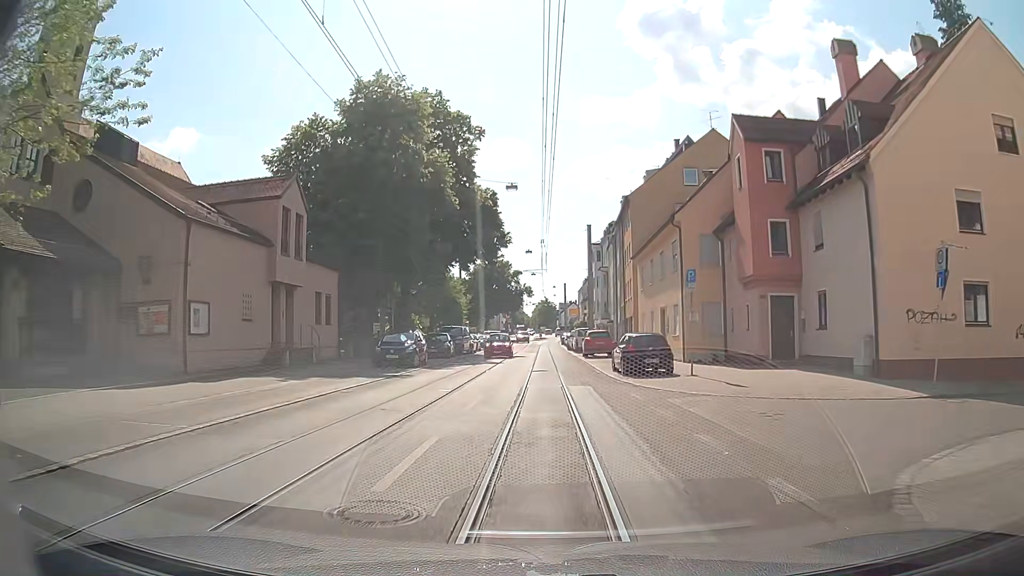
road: tertiary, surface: asphalt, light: Day
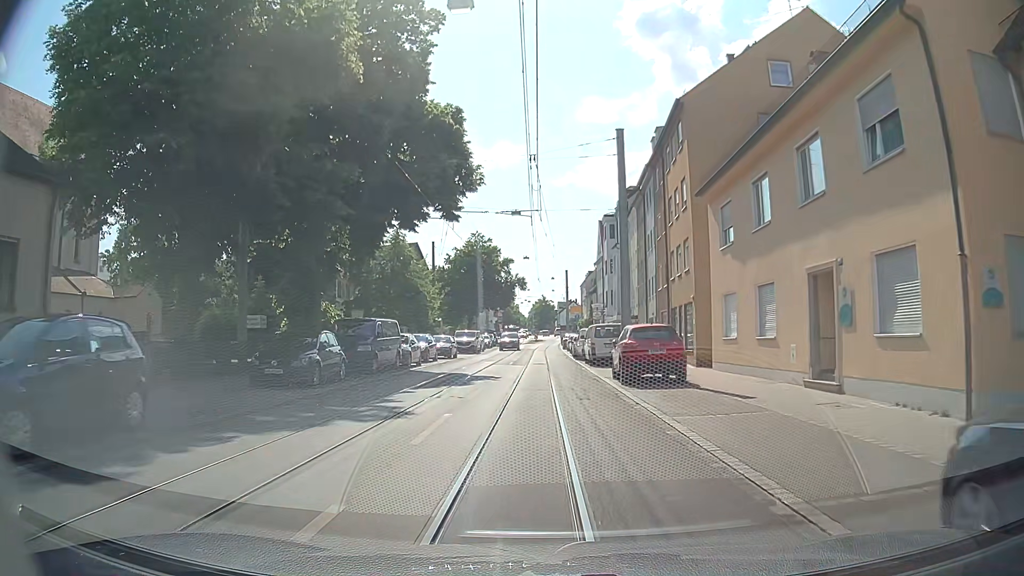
(-0.1, +22.3) m; -1°
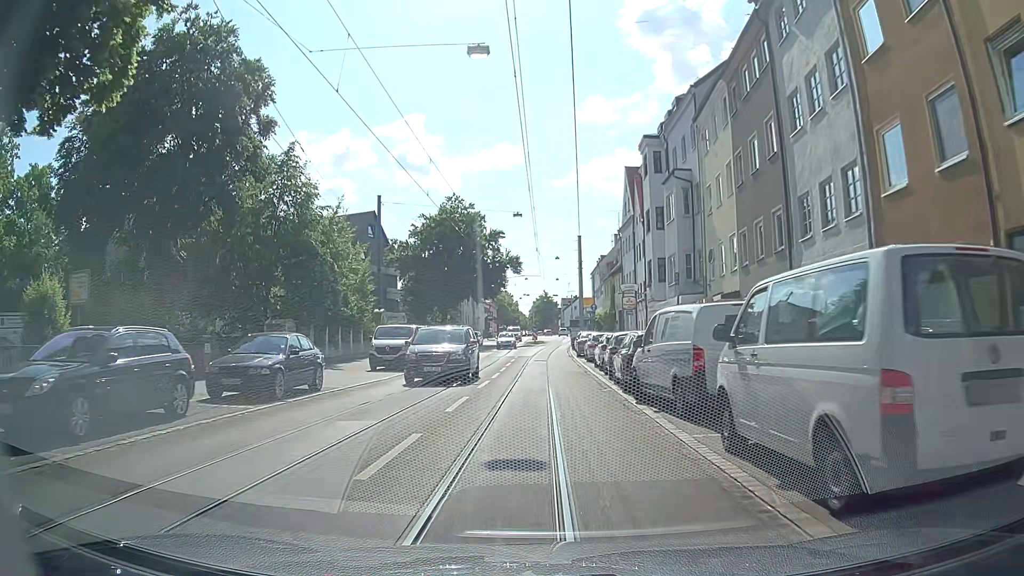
(+0.2, +27.3) m; +1°
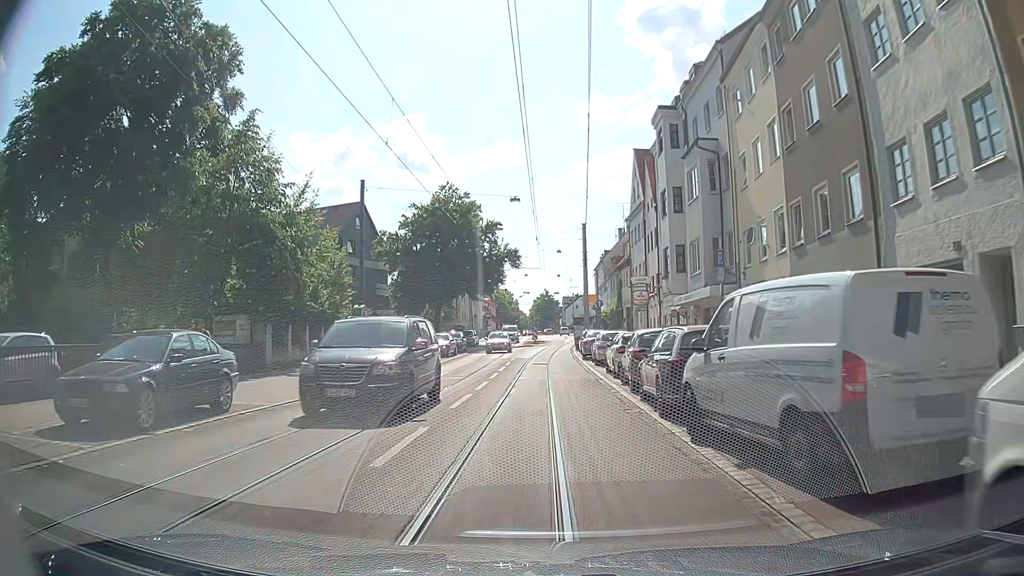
(0.0, +5.3) m; 0°
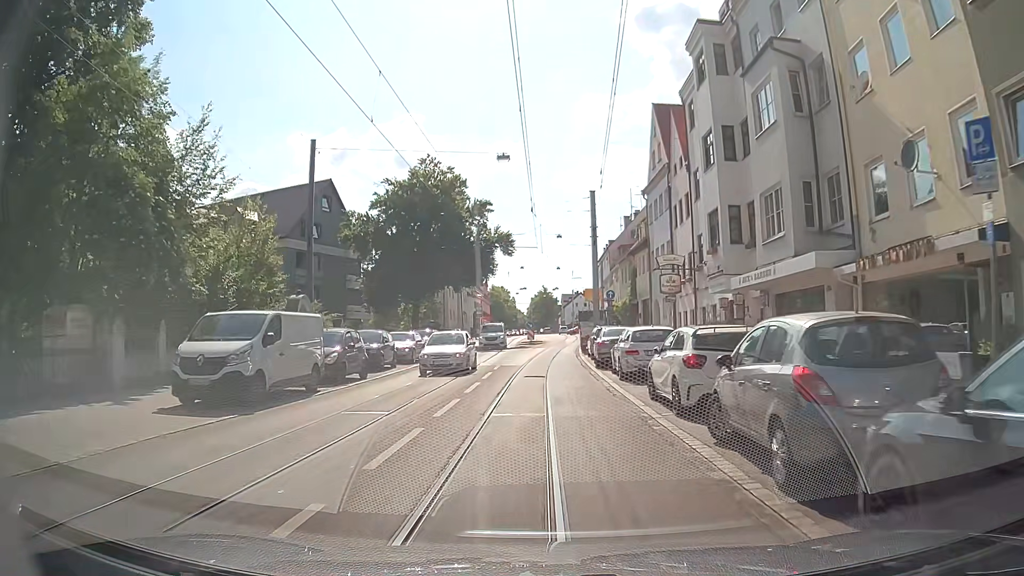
(-0.1, +10.6) m; -1°
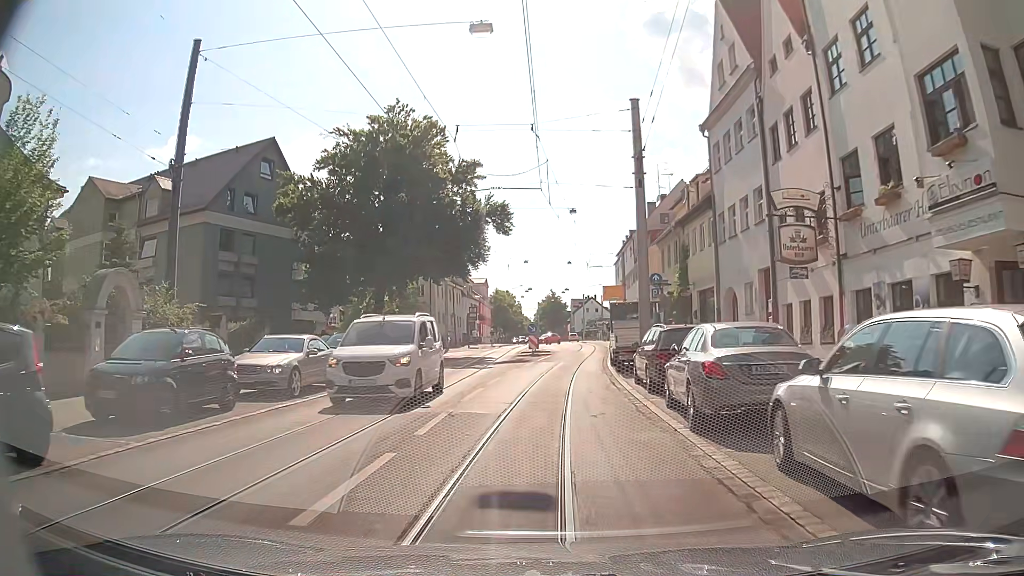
(+0.2, +15.7) m; 0°
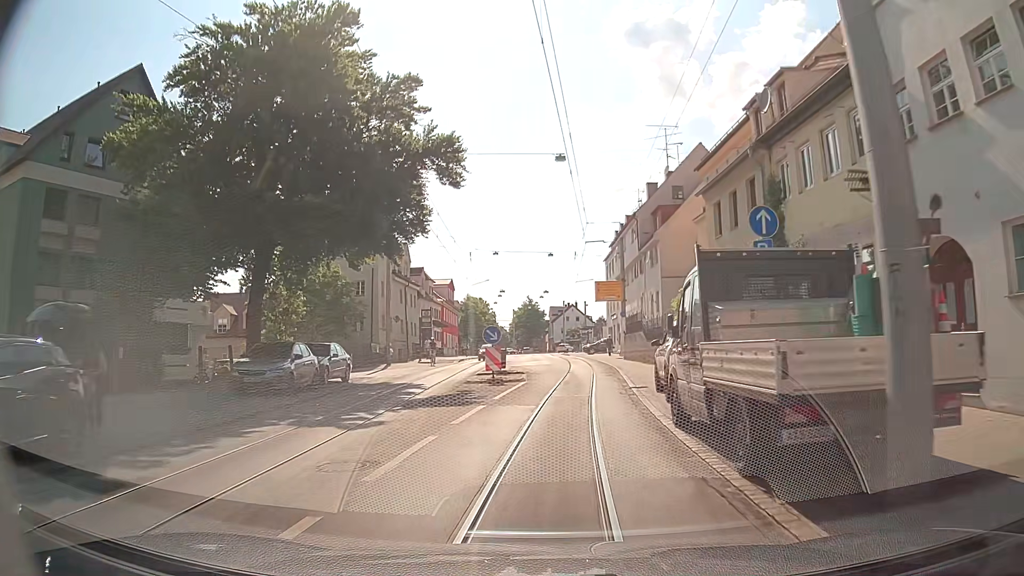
(+0.1, +16.3) m; +2°
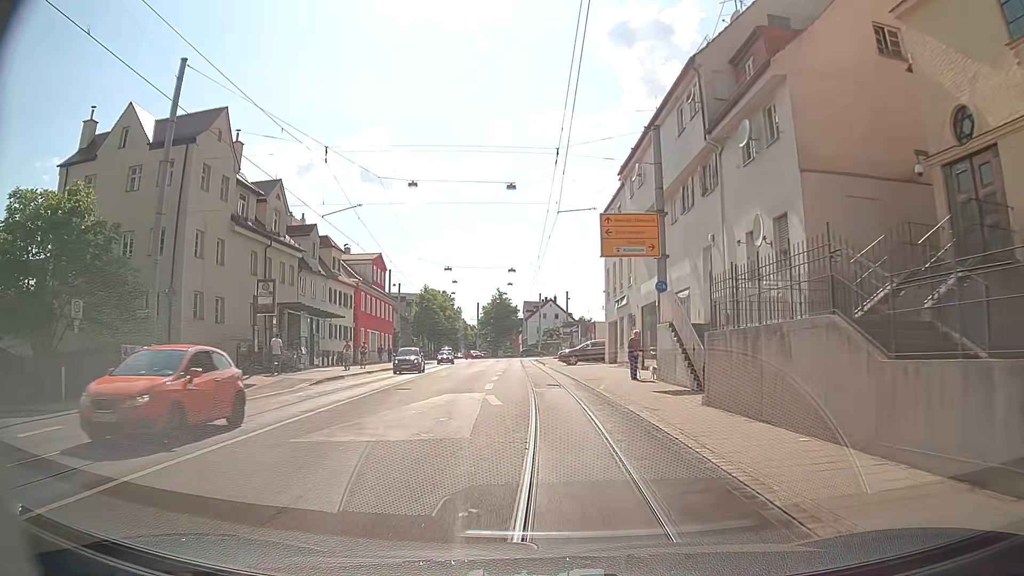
(+1.1, +28.0) m; +2°
